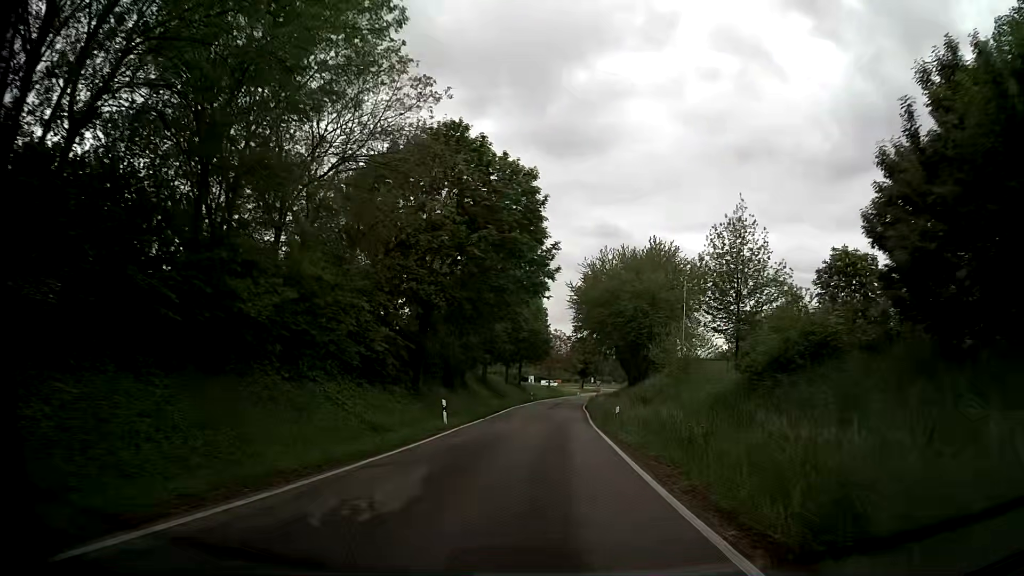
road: tertiary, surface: asphalt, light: Day
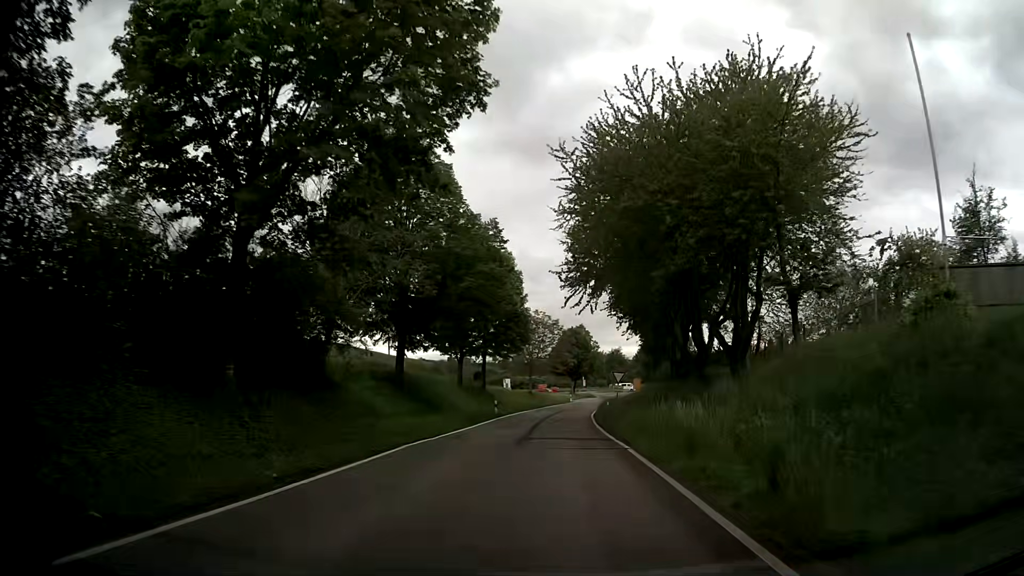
(+0.7, +33.7) m; +2°
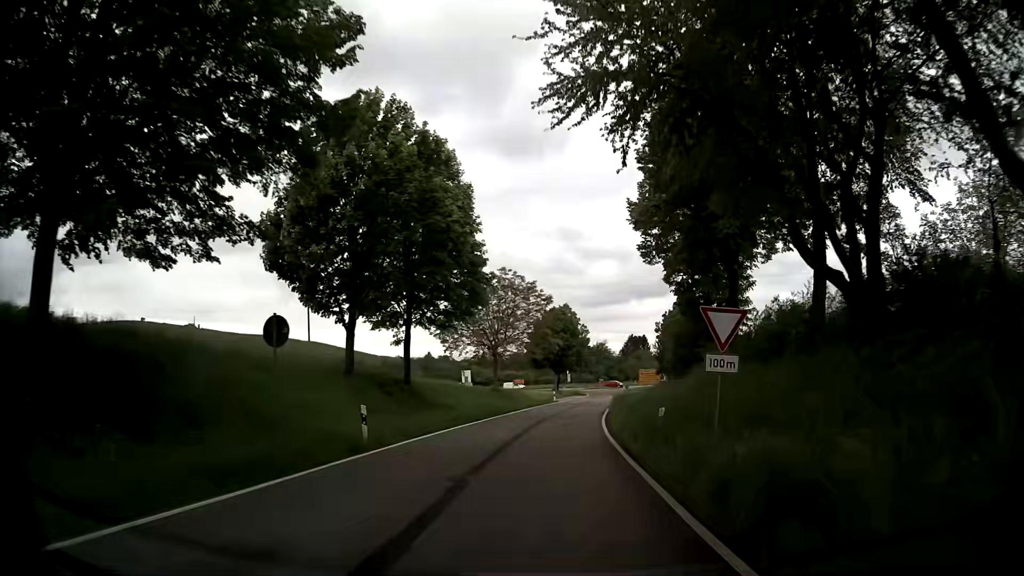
(+0.7, +26.6) m; +2°
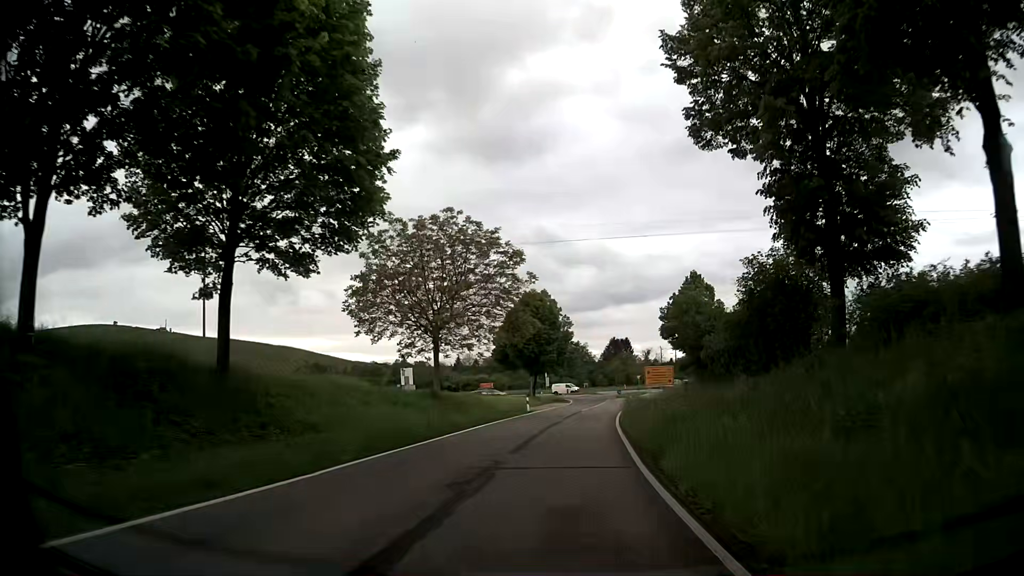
(+0.3, +19.8) m; +2°
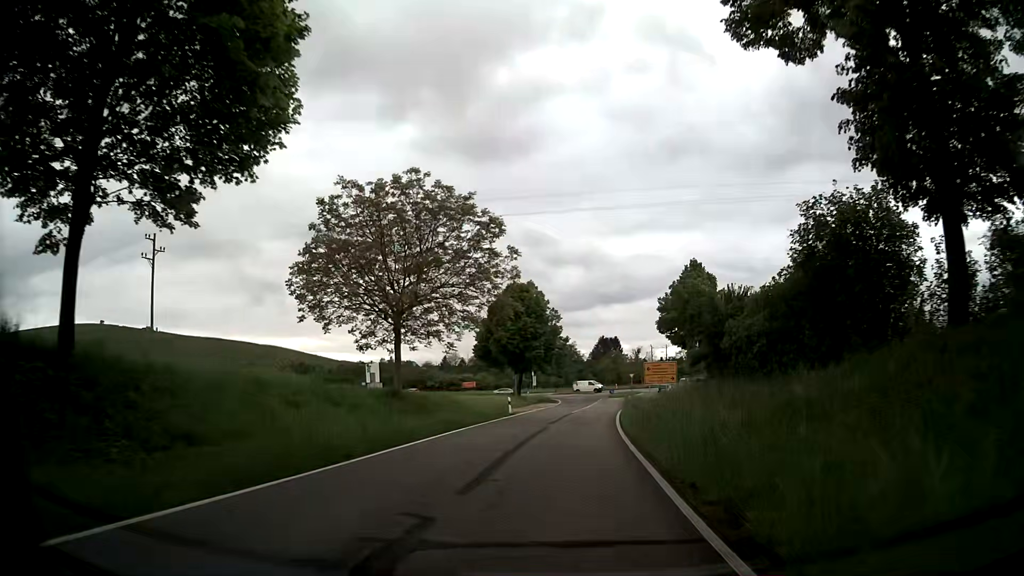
(+0.1, +6.6) m; +1°
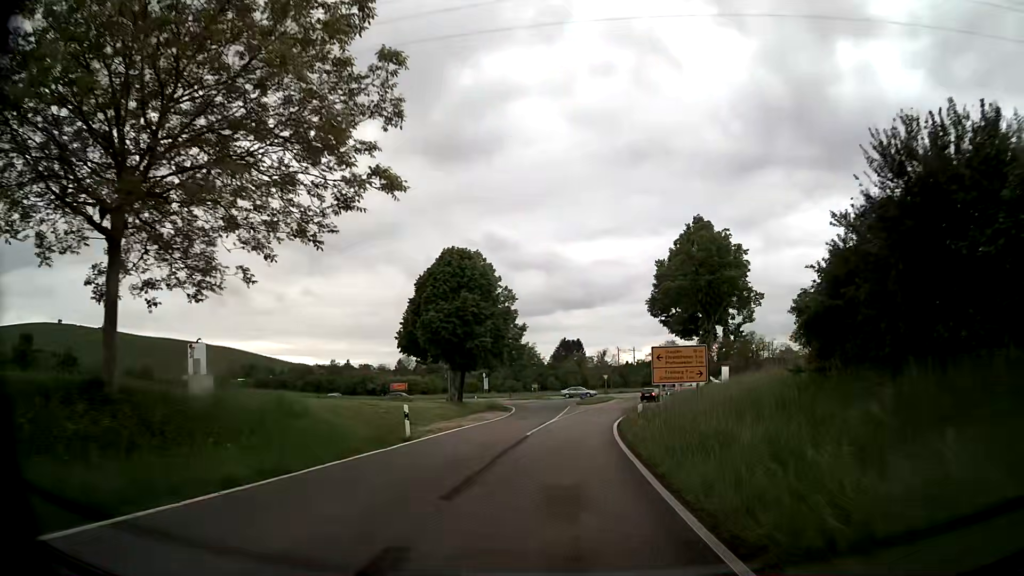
(+0.5, +19.3) m; +3°
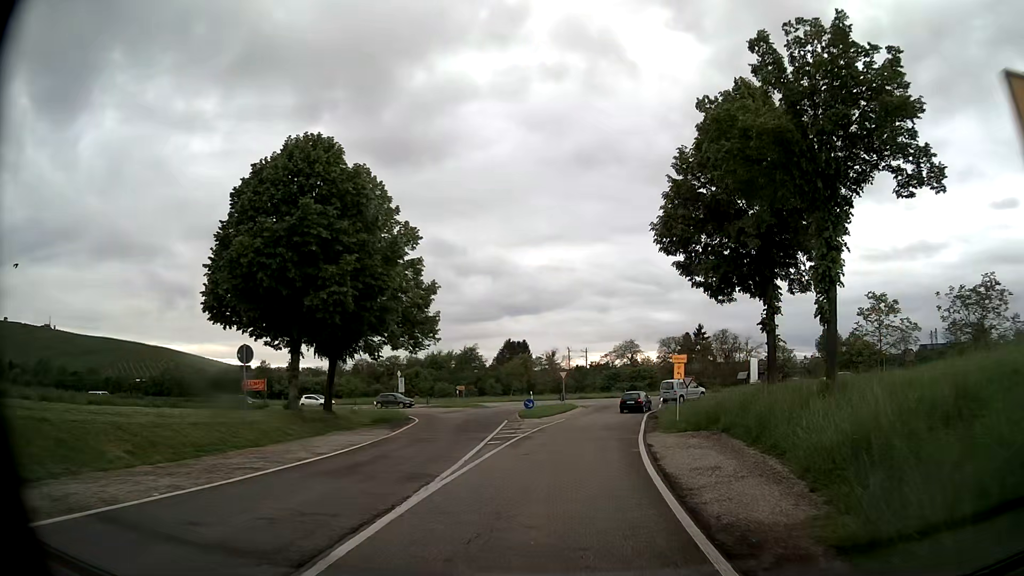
(+0.8, +24.3) m; +4°
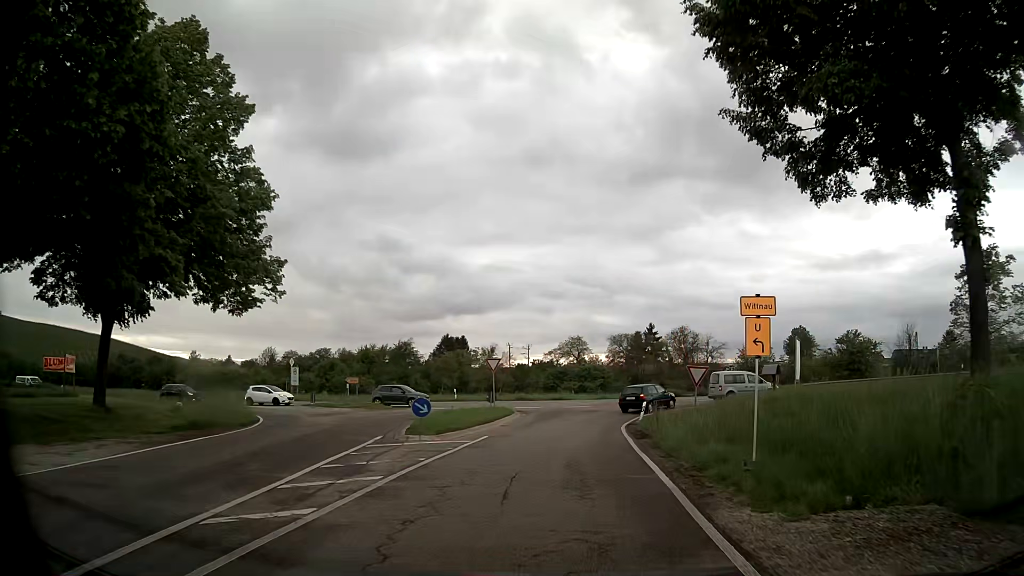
(+0.7, +16.2) m; +5°
(0, +10) (+1, +20) (+2, +30) (+7, +38) (+16, +40) (+26, +39) (+36, +37) (+46, +35) (+55, +33) (+65, +30) m
